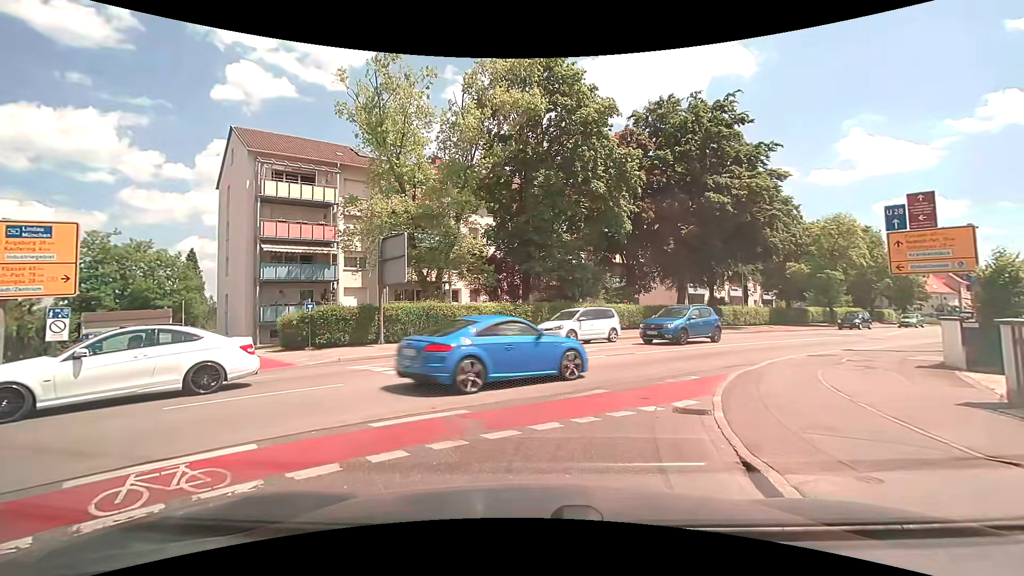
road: tertiary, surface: asphalt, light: Day
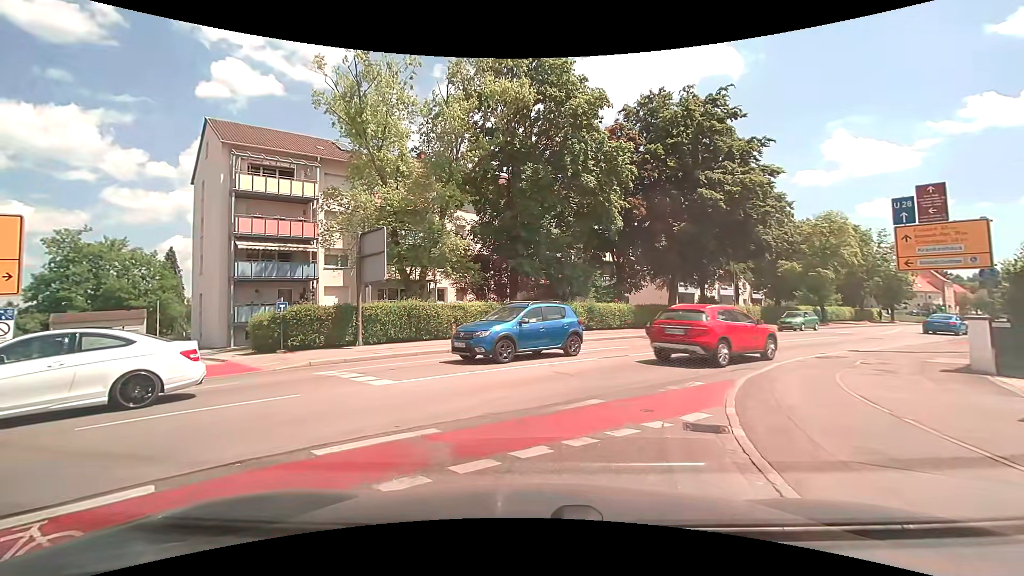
(0.0, +1.3) m; 0°
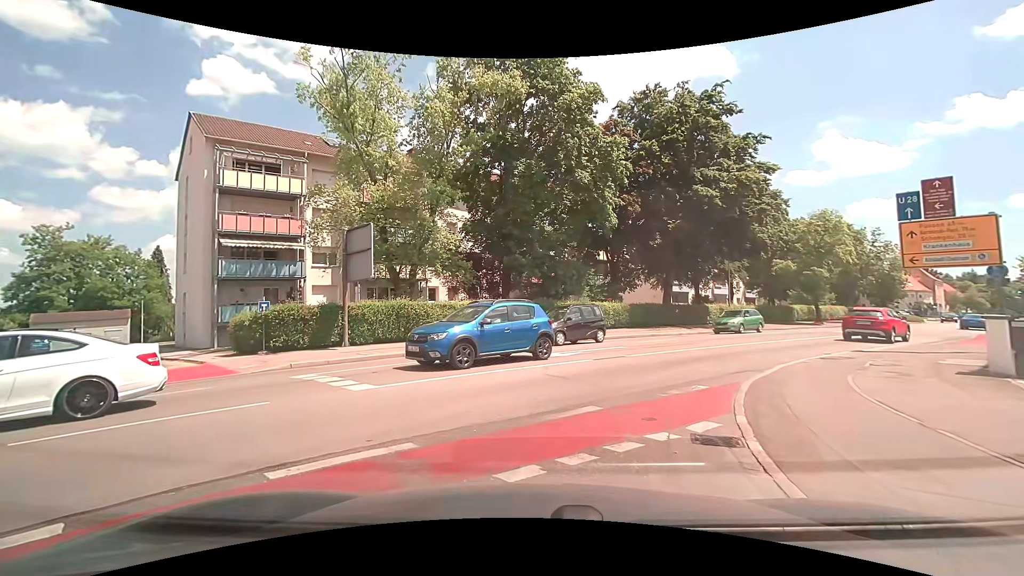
(0.0, +0.7) m; 0°
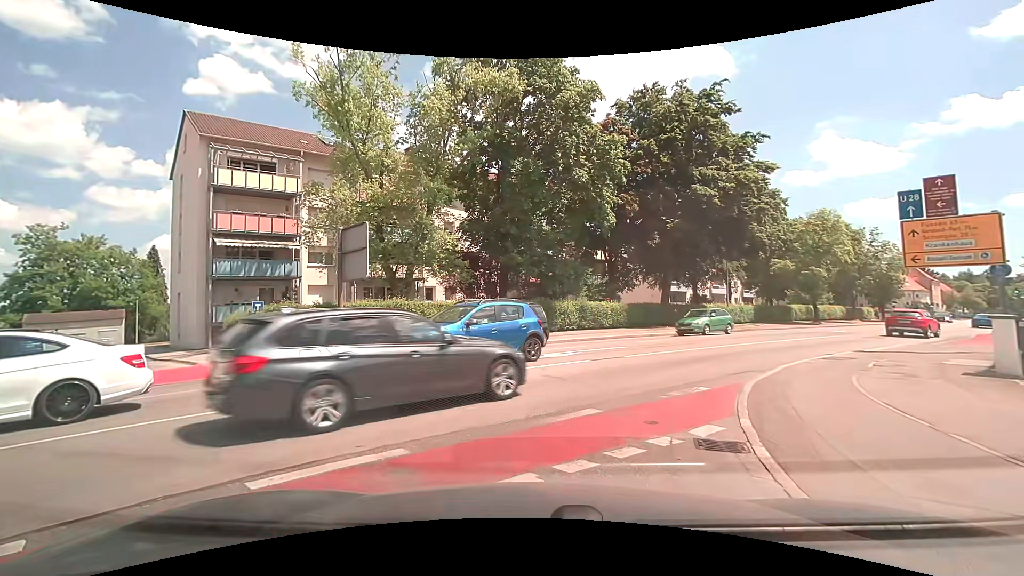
(0.0, +0.2) m; 0°
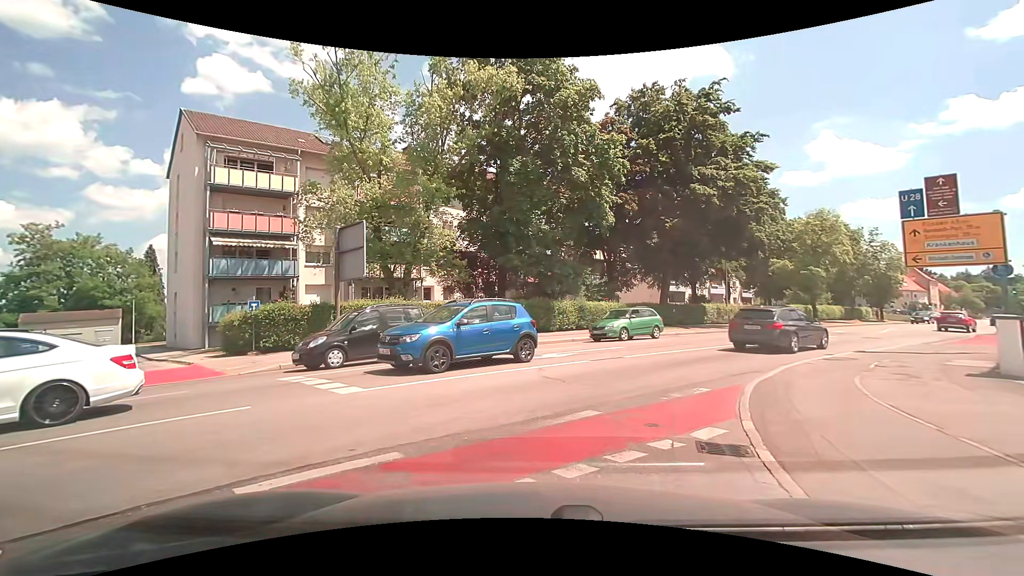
(0.0, +0.2) m; 0°
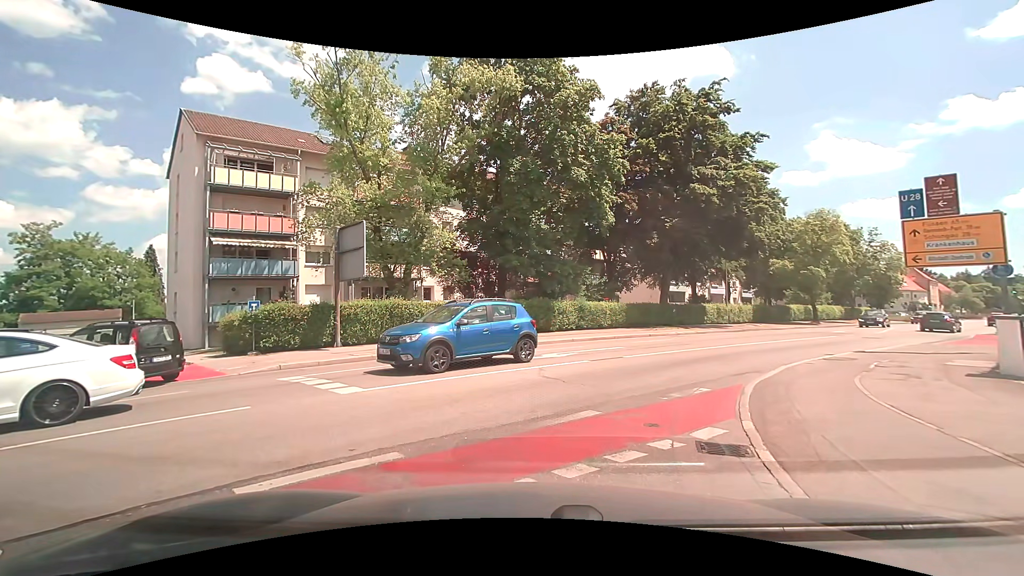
(0.0, 0.0) m; 0°
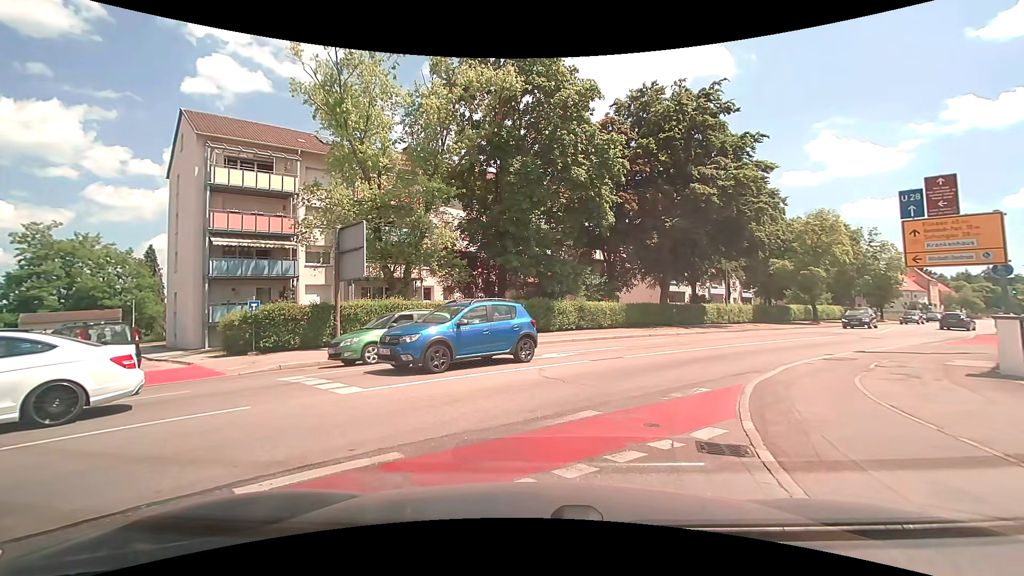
(0.0, 0.0) m; 0°
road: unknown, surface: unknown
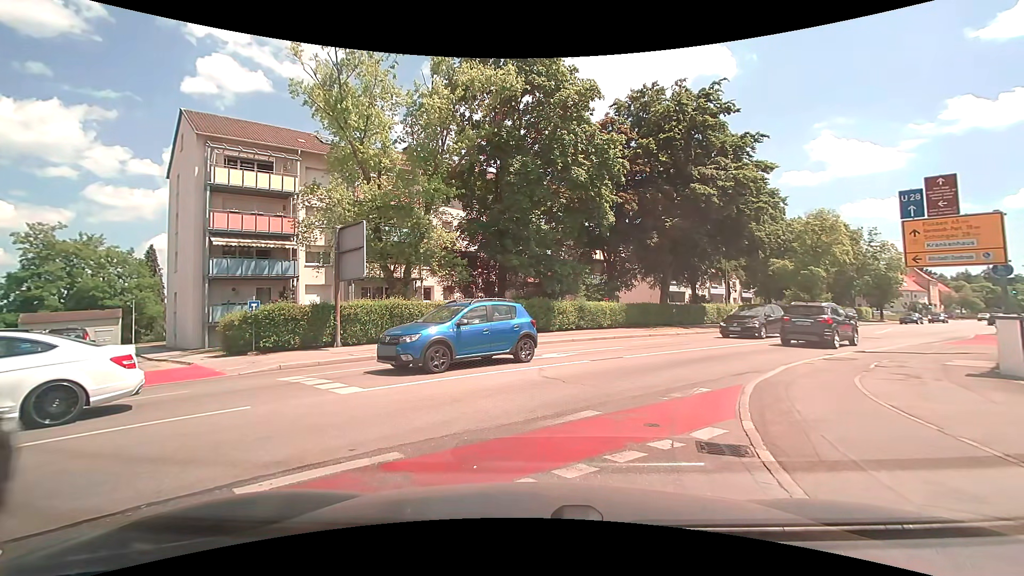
(0.0, 0.0) m; 0°
